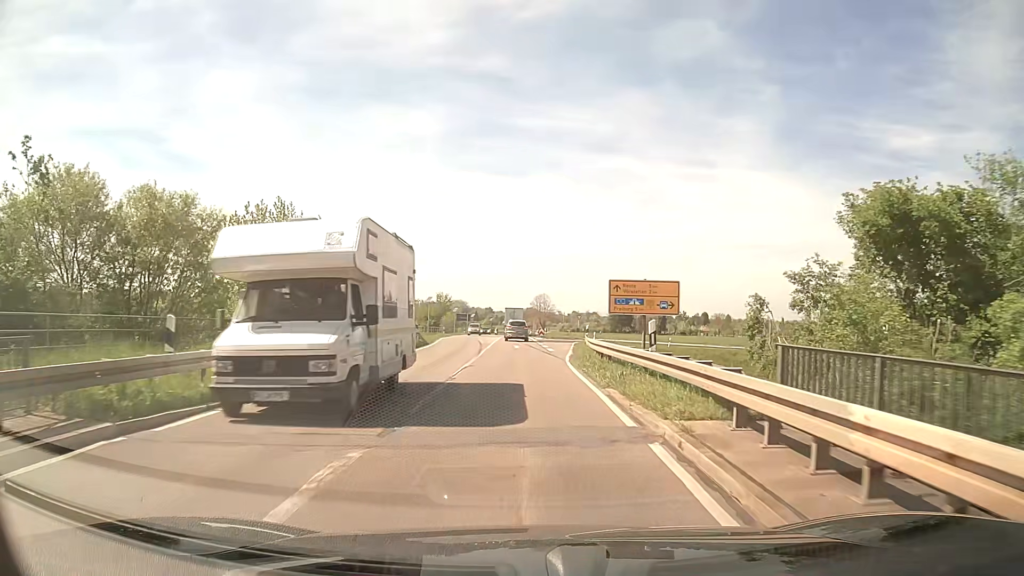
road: trunk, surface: asphalt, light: Day
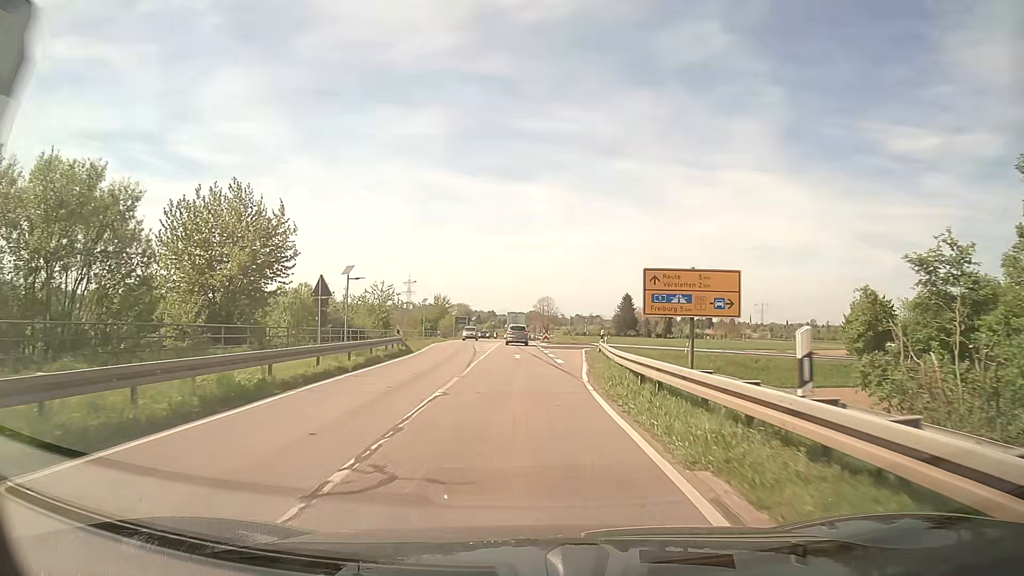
(0.0, +6.7) m; -1°
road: tertiary
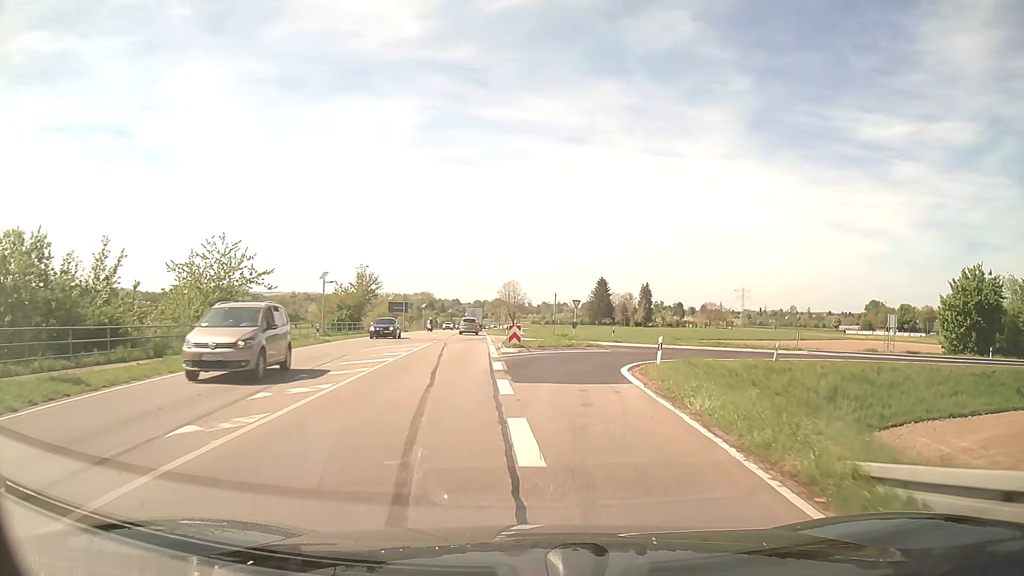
(+1.0, +32.0) m; +4°
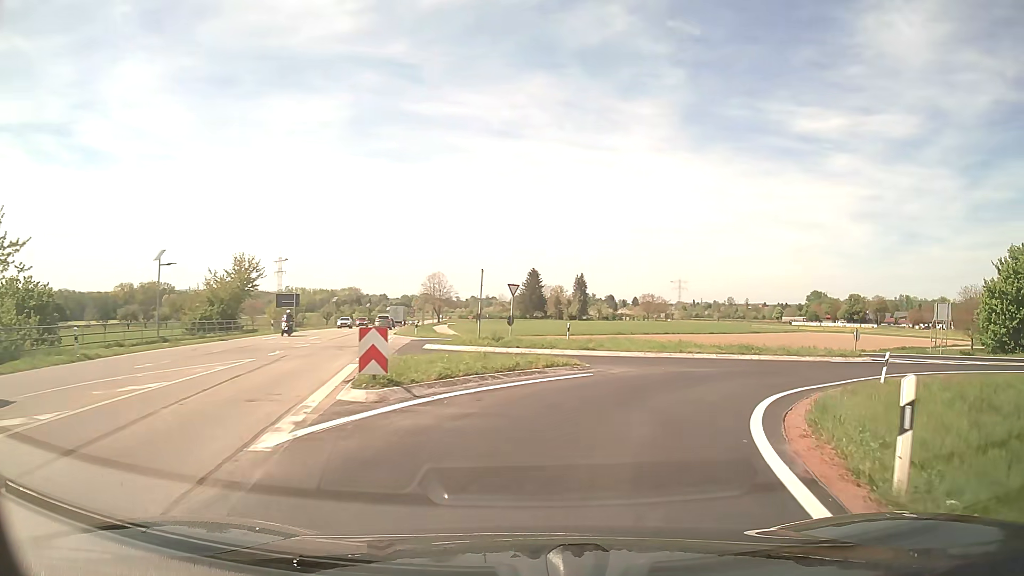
(+0.5, +17.5) m; +6°
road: trunk_link
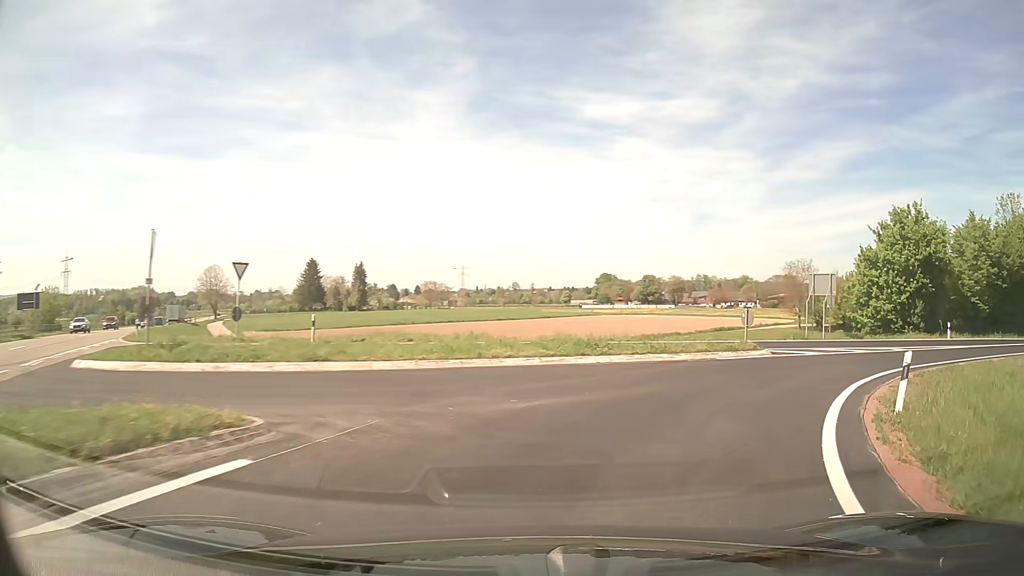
(+1.7, +10.9) m; +19°
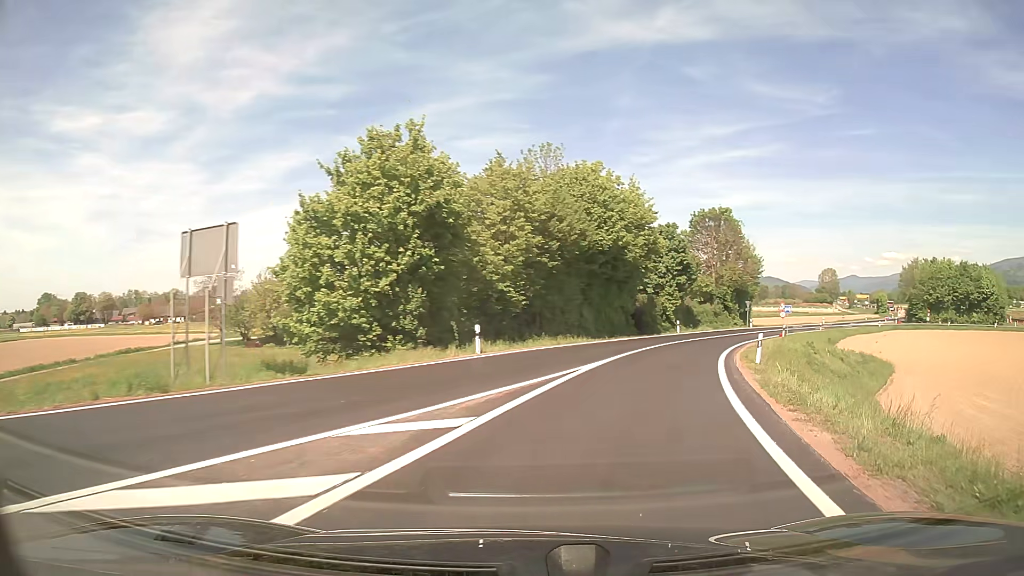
(+8.7, +19.2) m; +48°
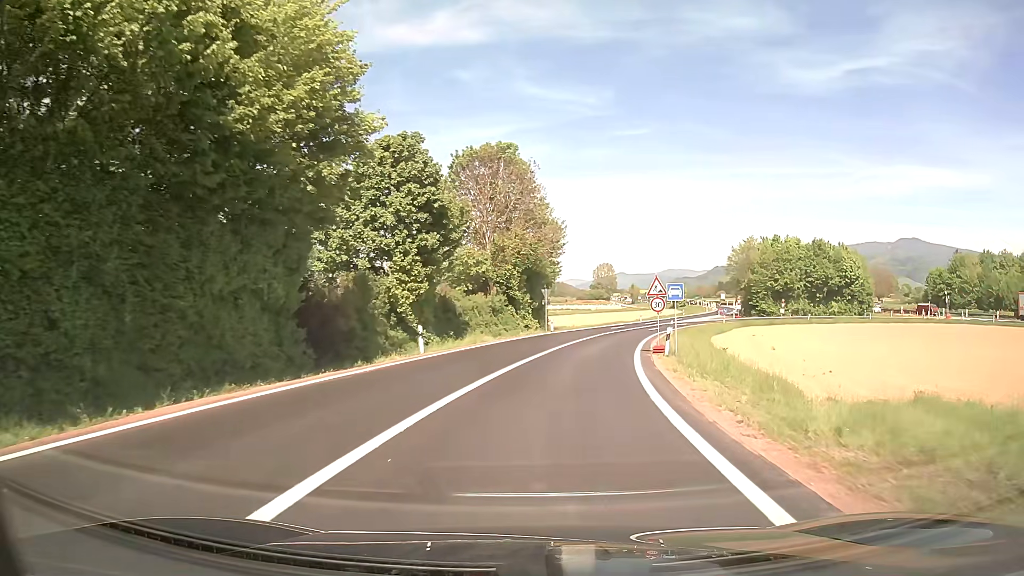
(+6.5, +30.4) m; +19°
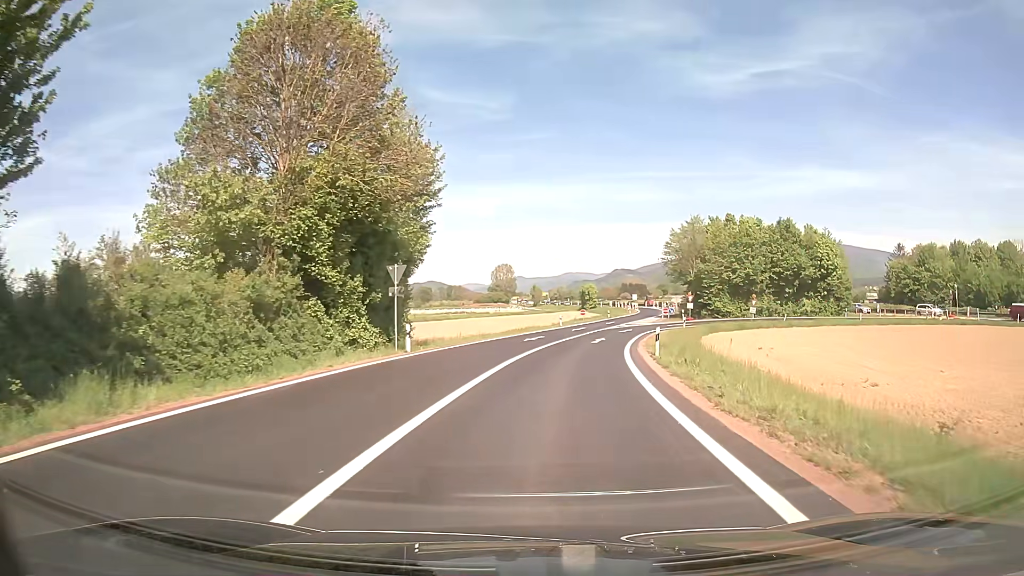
(+2.0, +24.9) m; +8°
(0, +10) (+1, +20) (+3, +30) (+5, +40) (+7, +49) (+11, +58) (+18, +66) (+27, +71) (+37, +71) (+46, +68) m
